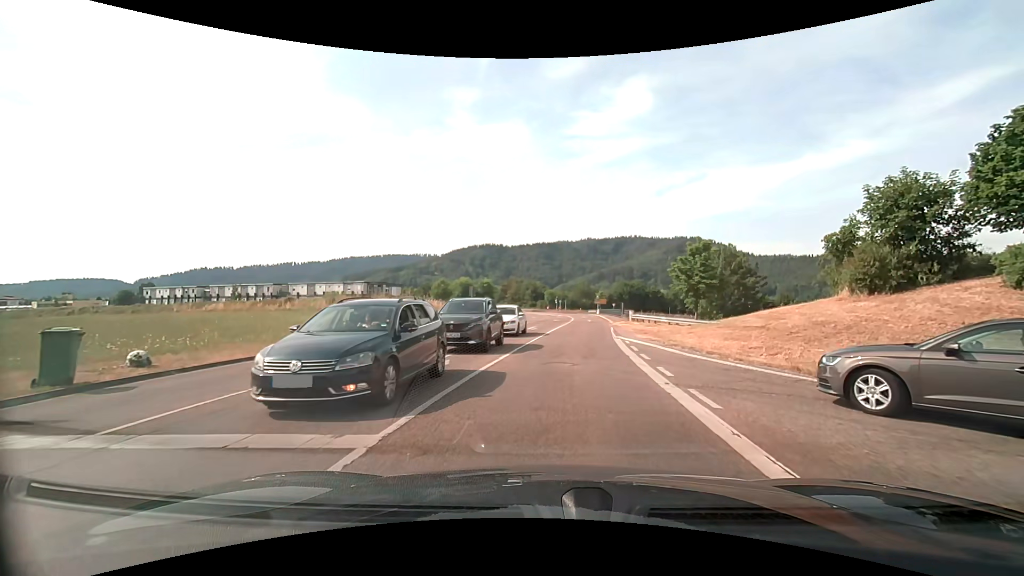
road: tertiary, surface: asphalt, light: Day
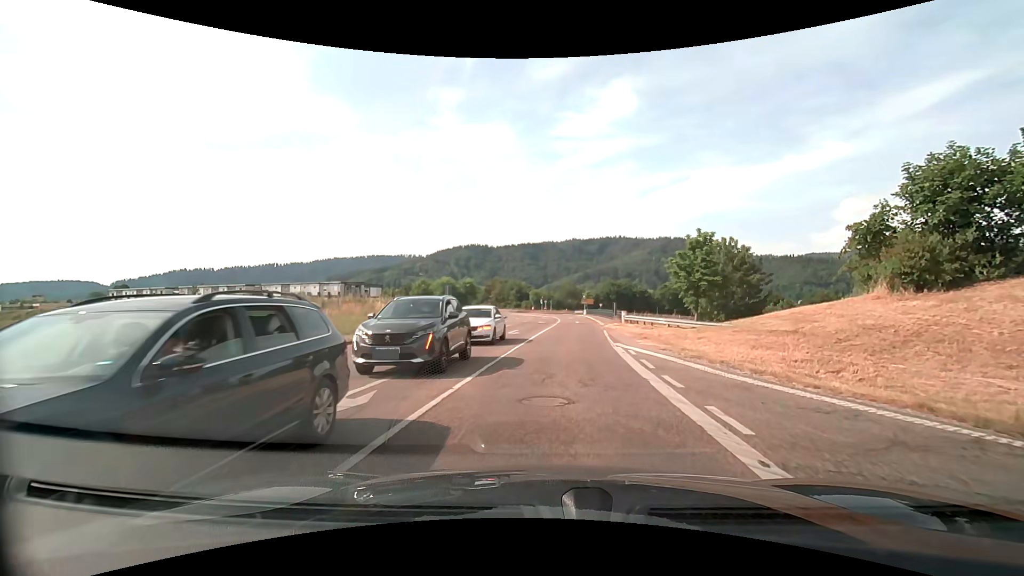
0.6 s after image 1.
(+0.1, +4.4) m; +2°
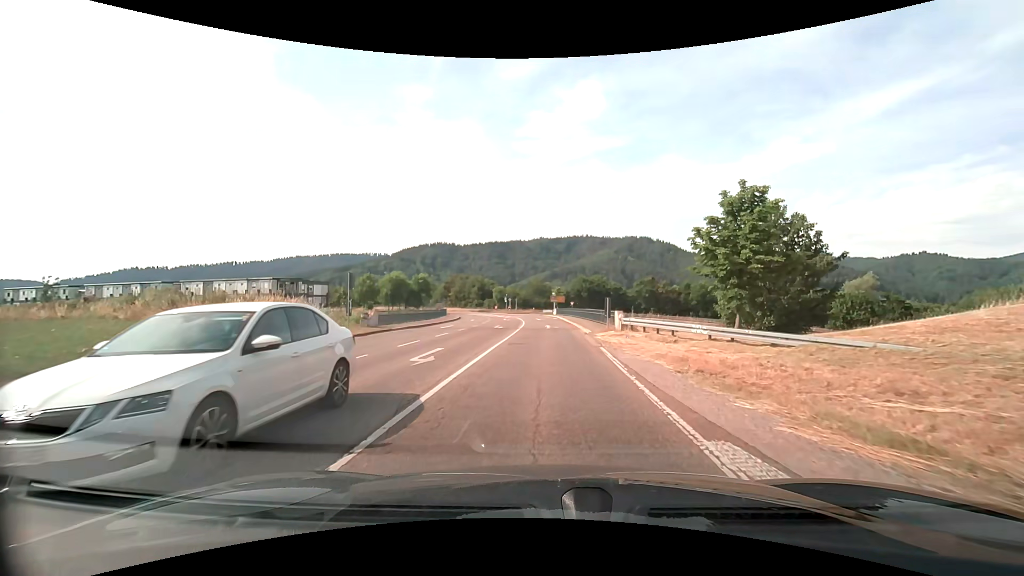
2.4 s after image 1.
(+0.6, +14.3) m; +4°
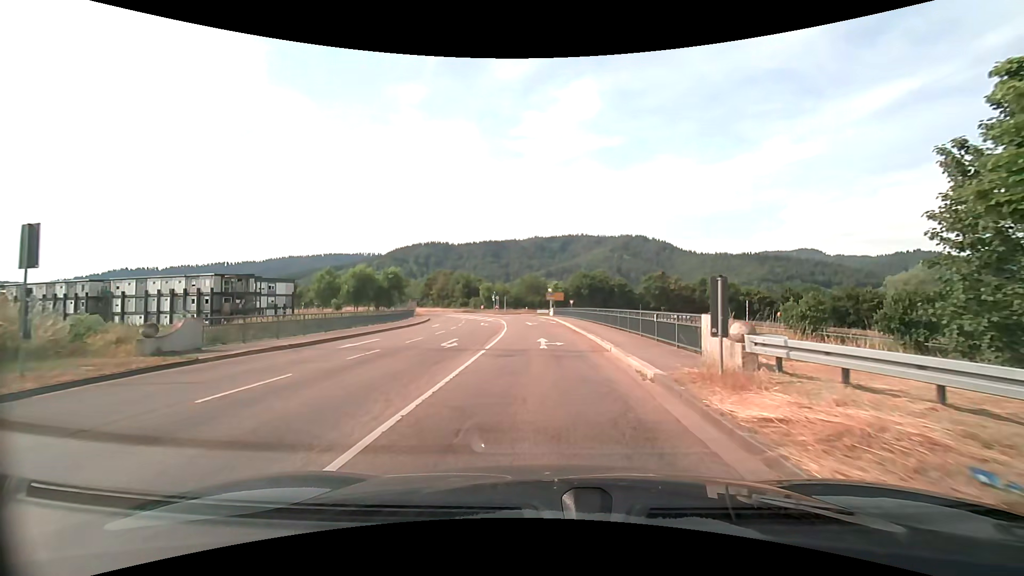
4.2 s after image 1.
(+0.2, +16.1) m; +1°
